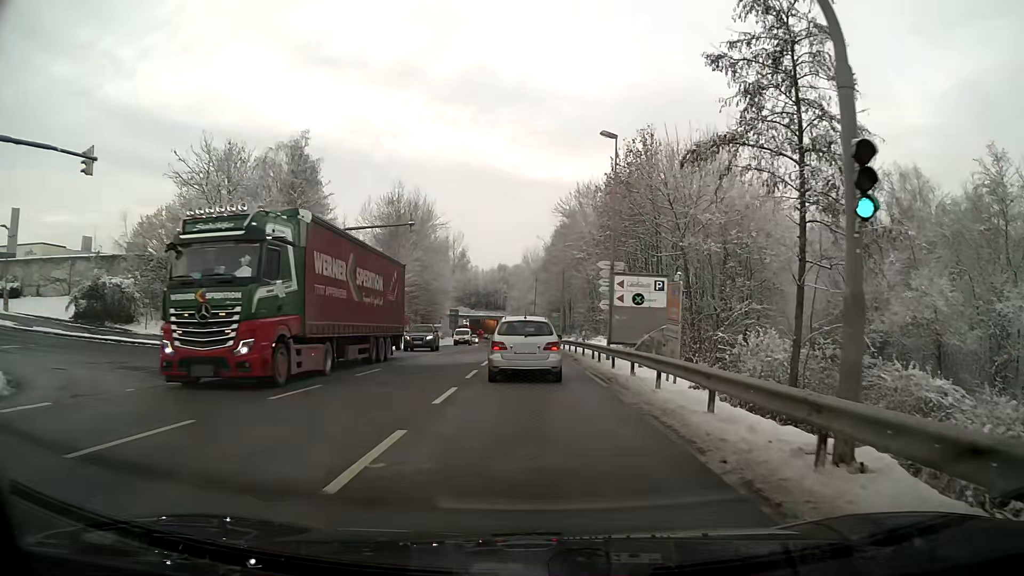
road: secondary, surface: asphalt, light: Day
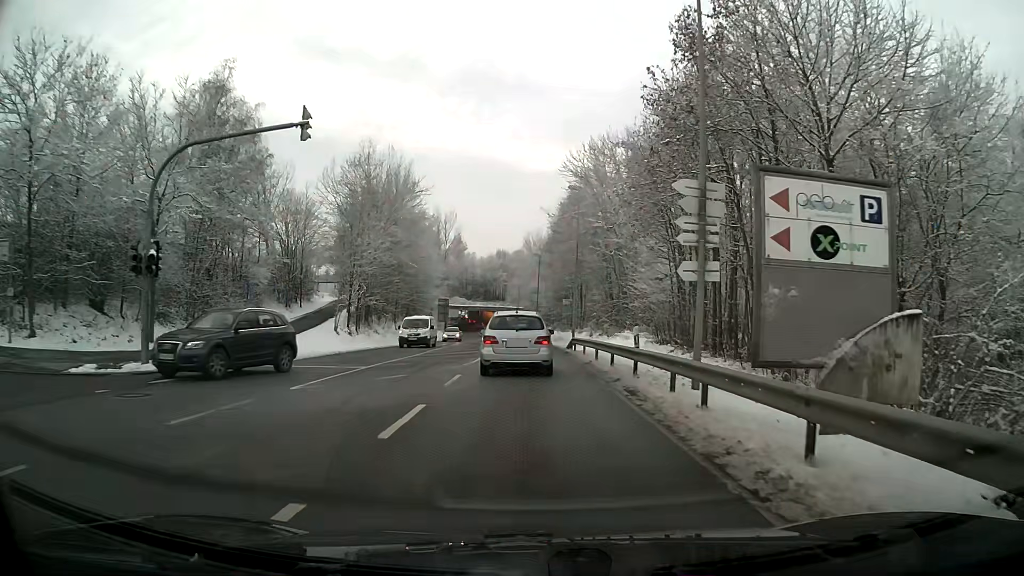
(0.0, +15.8) m; 0°
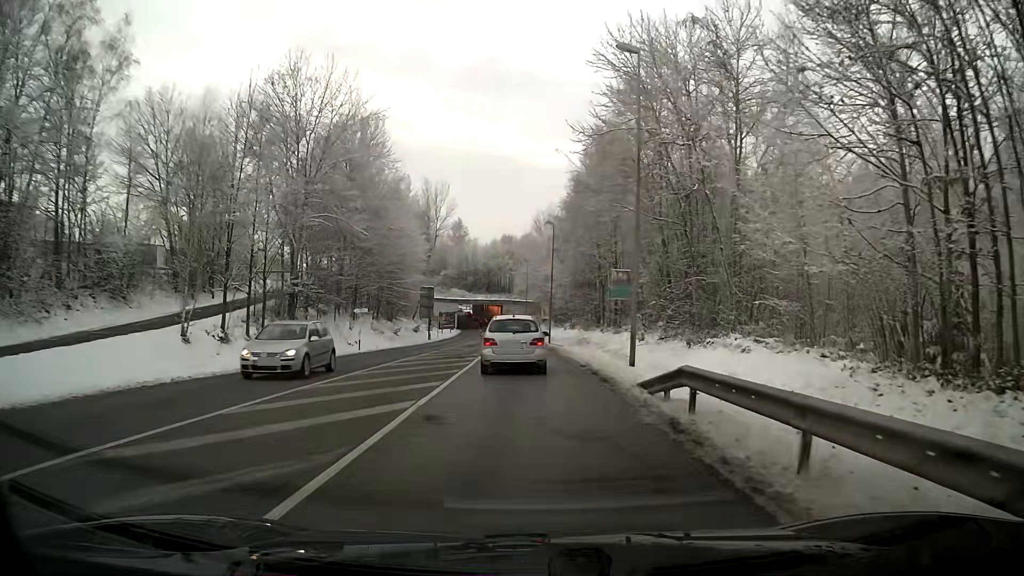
(-0.2, +23.0) m; -1°
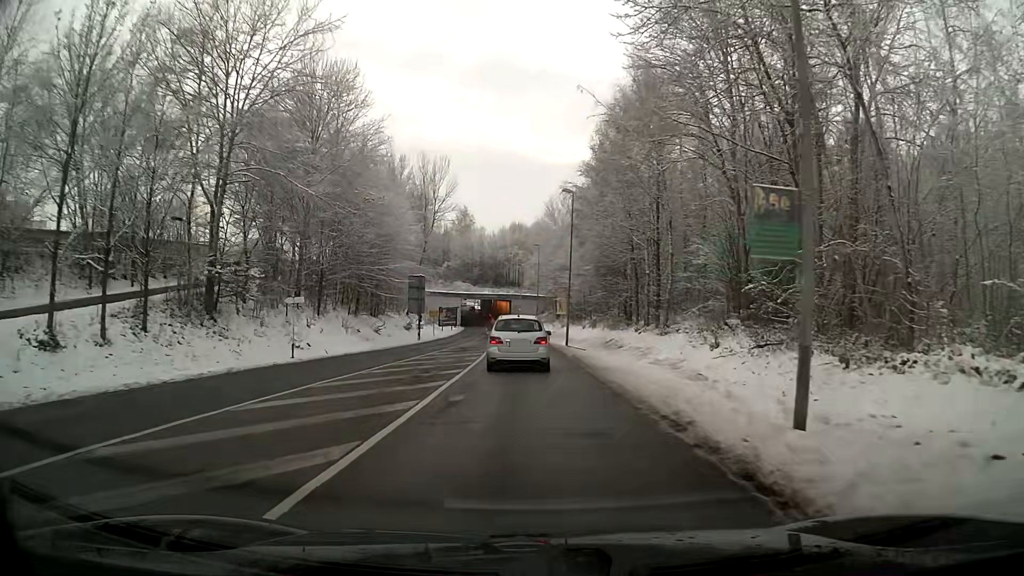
(-0.1, +12.8) m; -1°
(0, +10) (0, +20) (0, +30) (-1, +40) (-1, +50) (-2, +60) (-3, +70) (-3, +80) (-4, +90) (-5, +100) m
